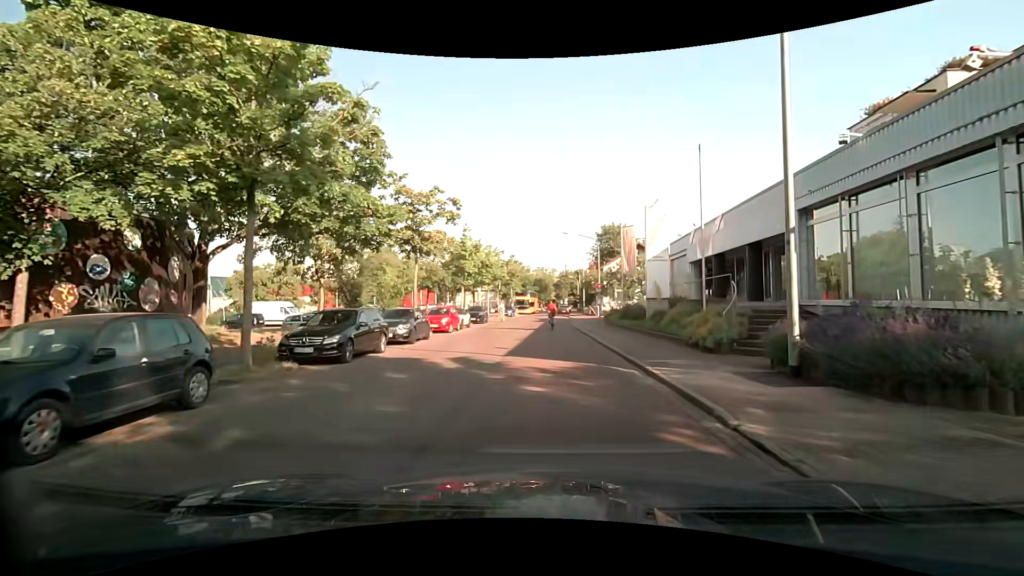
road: residential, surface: asphalt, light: Day
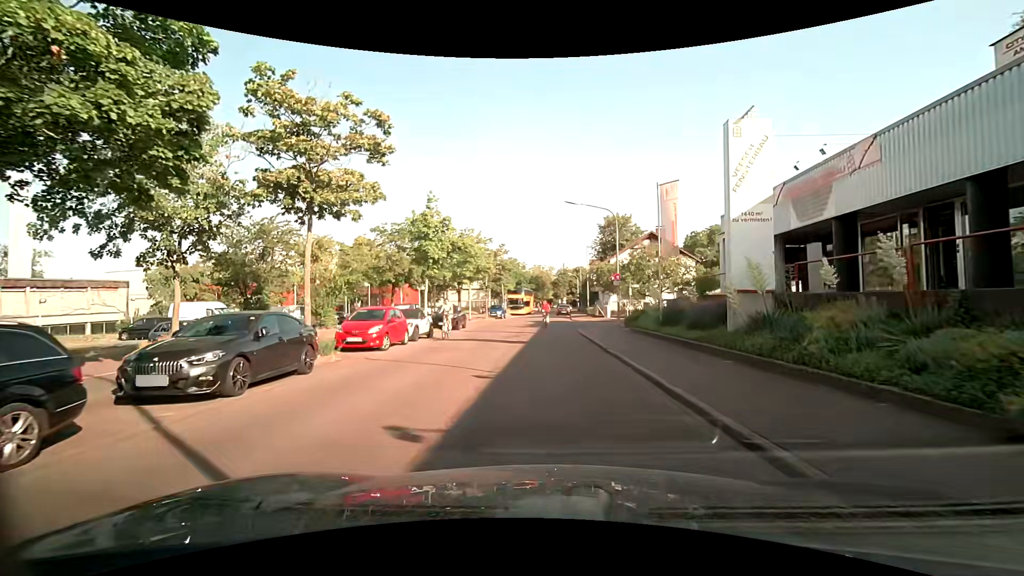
(+0.1, +11.0) m; +2°
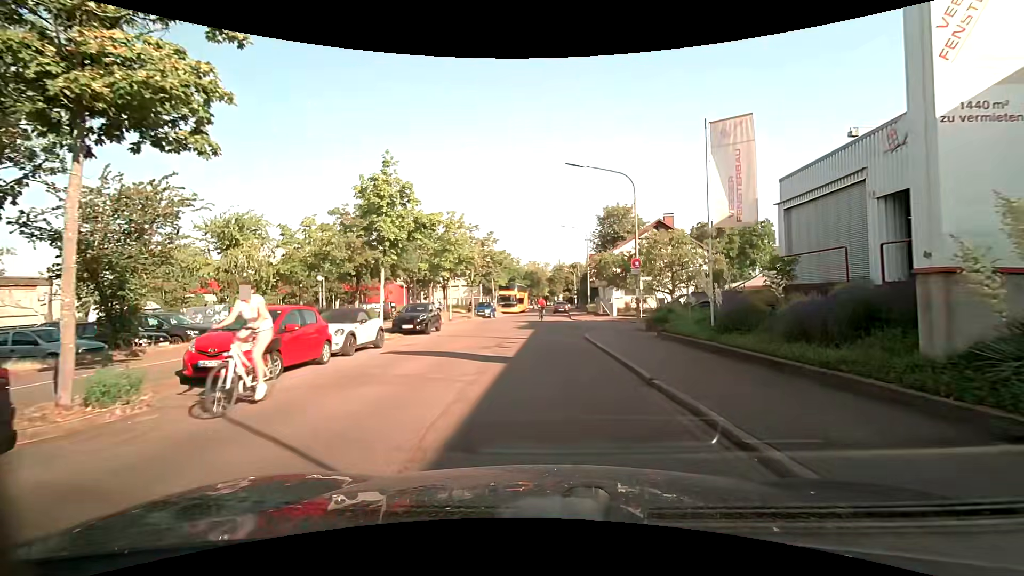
(-0.2, +6.8) m; -1°
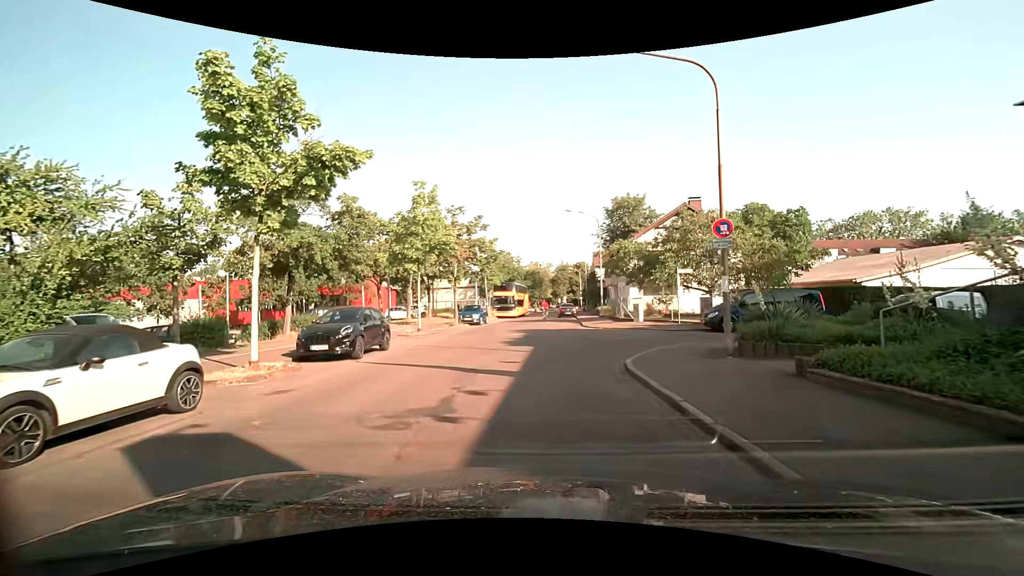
(-0.1, +9.4) m; 0°
(0, +10) (0, +20) (0, +30) (-1, +40) (-1, +50) (-1, +60) (0, +70) (0, +80) (+1, +90) (+2, +100) m
